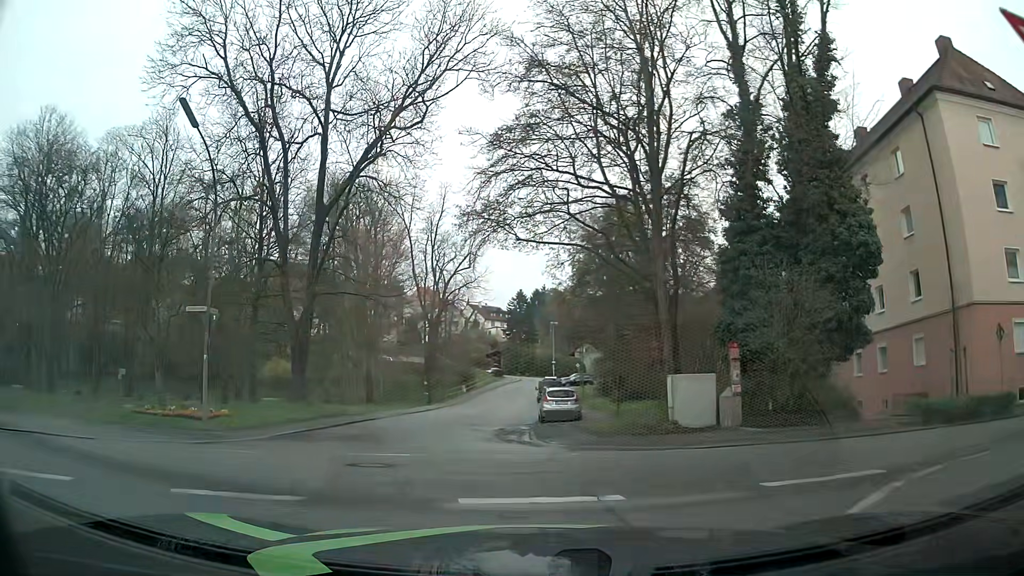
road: residential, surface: asphalt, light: Day
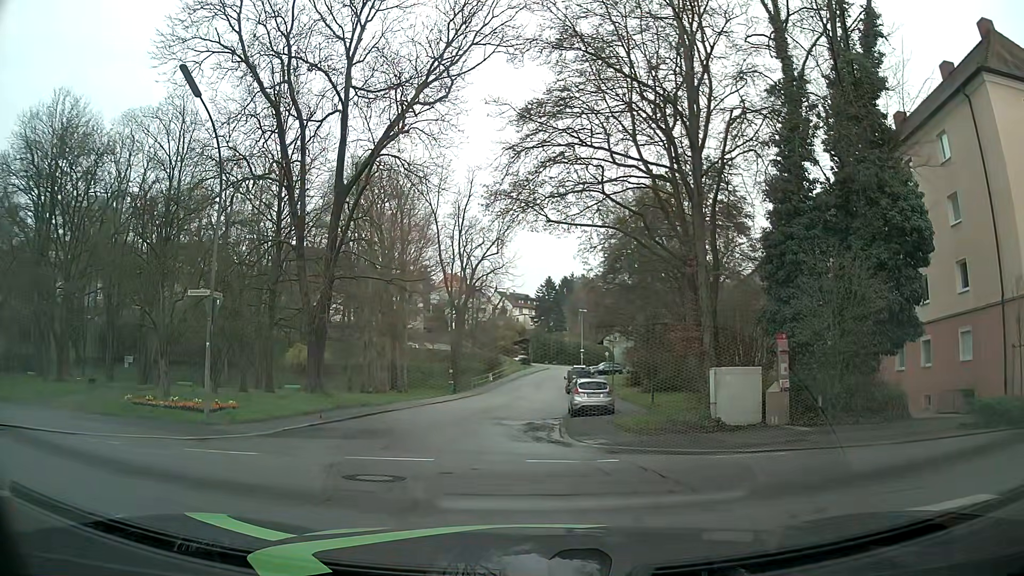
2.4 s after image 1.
(0.0, +1.5) m; -3°
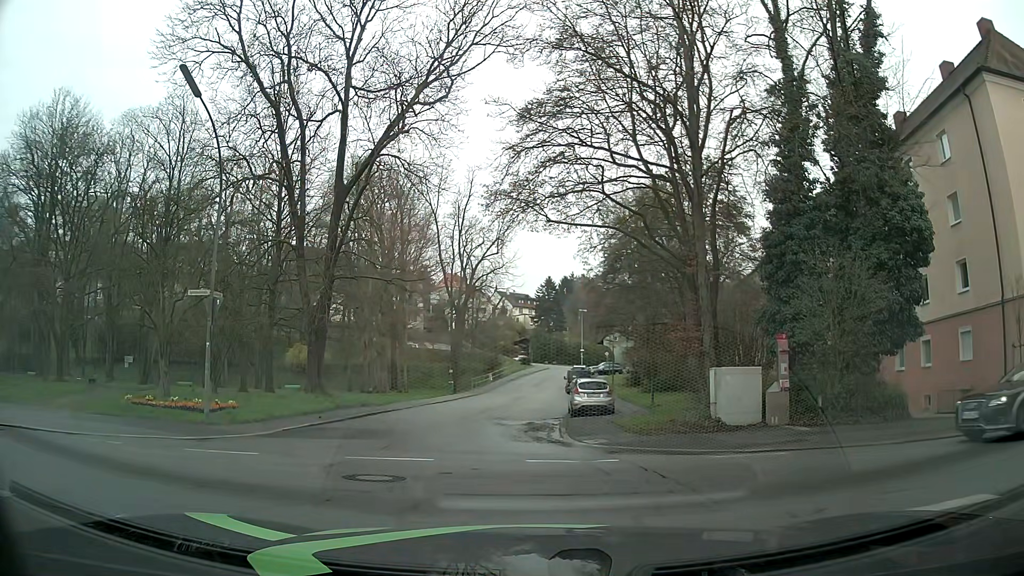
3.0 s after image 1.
(0.0, 0.0) m; 0°
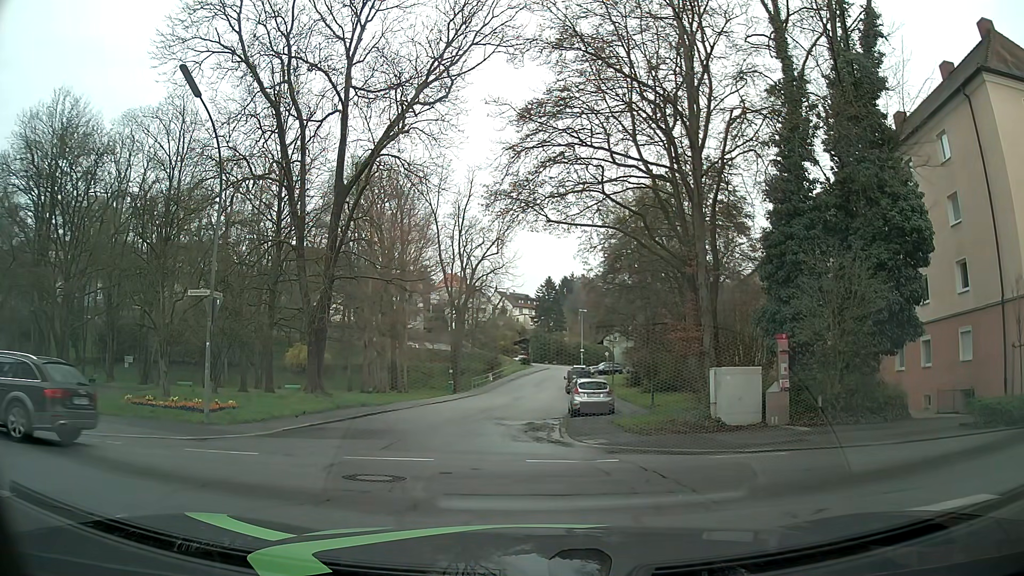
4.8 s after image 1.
(0.0, 0.0) m; 0°
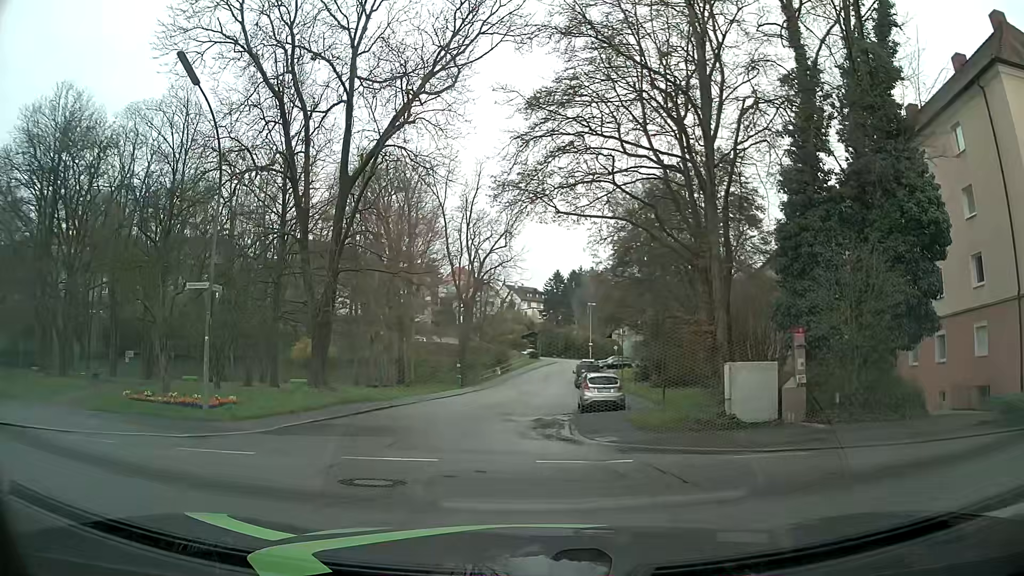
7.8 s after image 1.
(0.0, +0.6) m; 0°
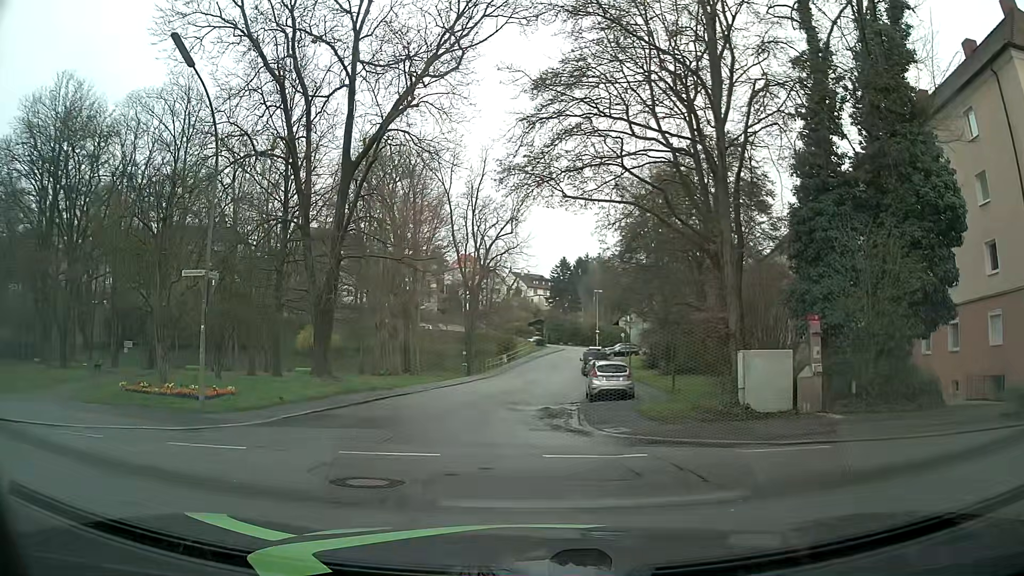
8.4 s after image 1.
(0.0, +0.6) m; 0°
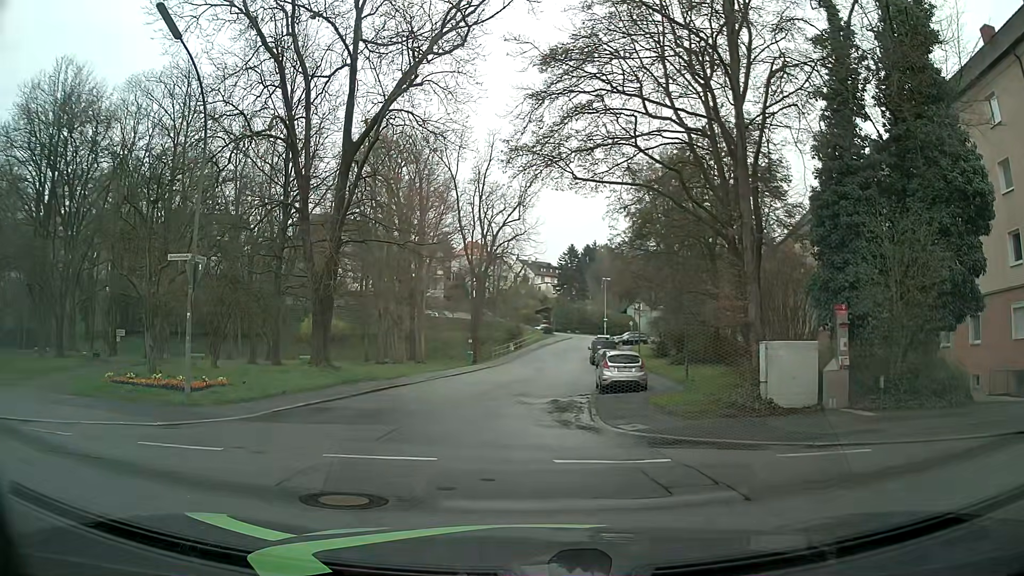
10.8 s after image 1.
(0.0, +1.2) m; 0°
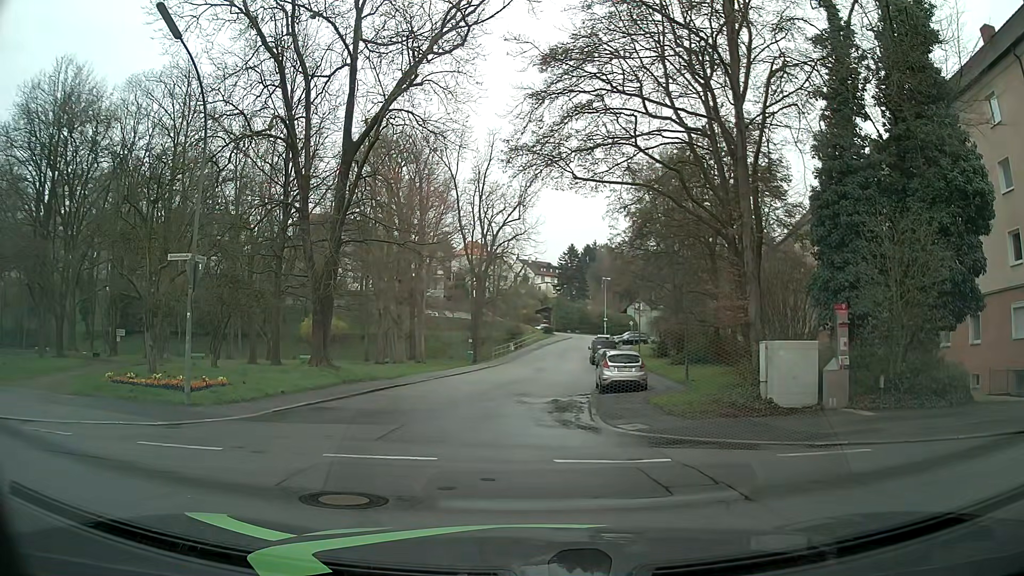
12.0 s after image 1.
(0.0, 0.0) m; 0°
(0, +10) (0, +20) (+1, +30) (+3, +40) (+4, +50) (+6, +60) (+7, +69) (+10, +79) (+13, +89) (+17, +98) m
